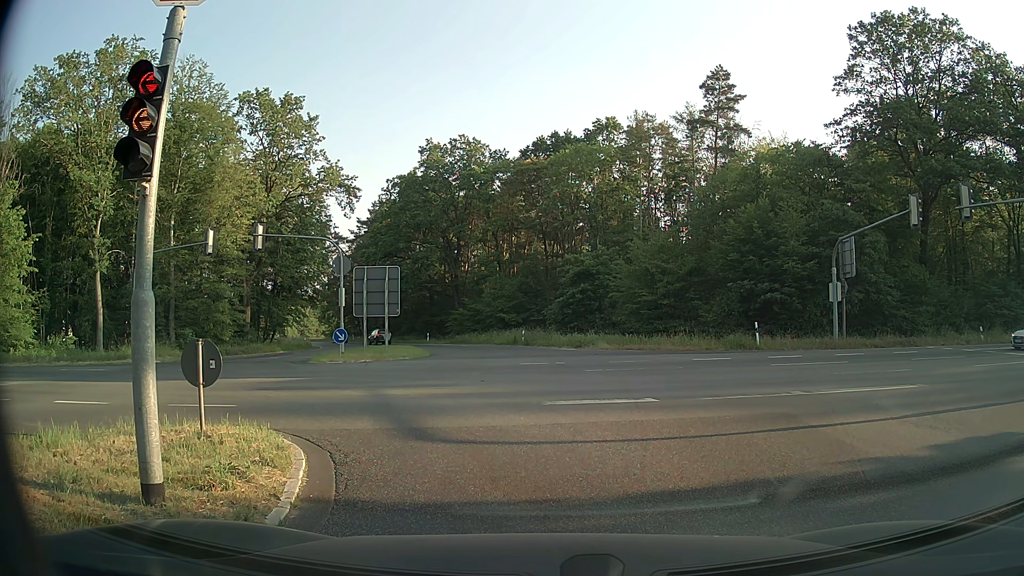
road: secondary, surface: asphalt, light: Day
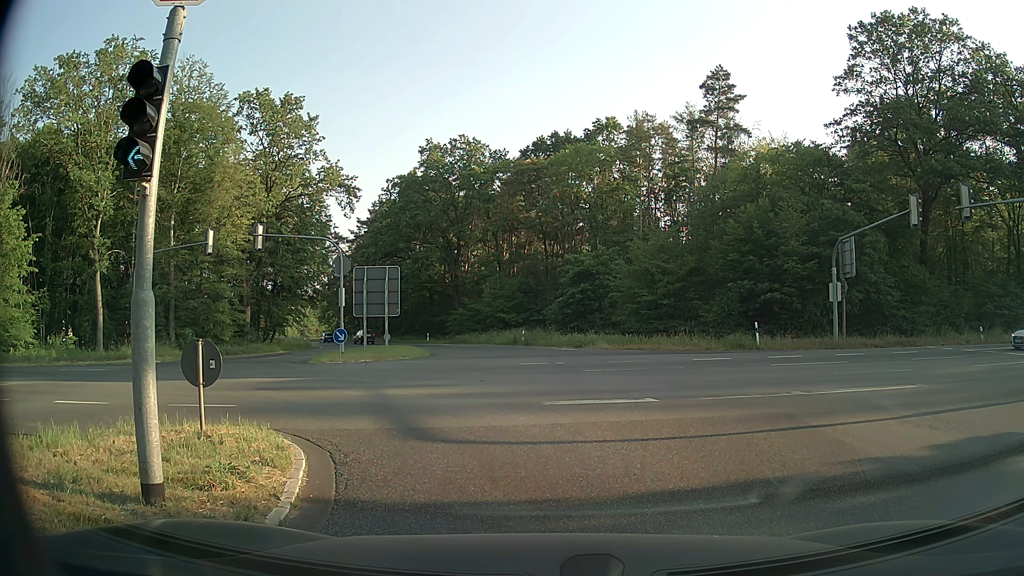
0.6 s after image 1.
(0.0, 0.0) m; 0°
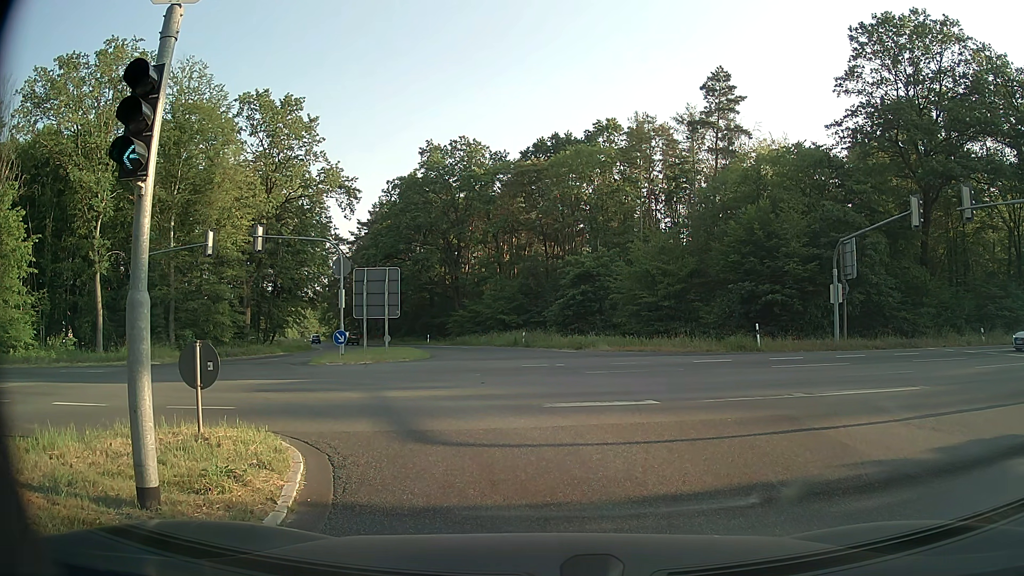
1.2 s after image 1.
(0.0, 0.0) m; 0°
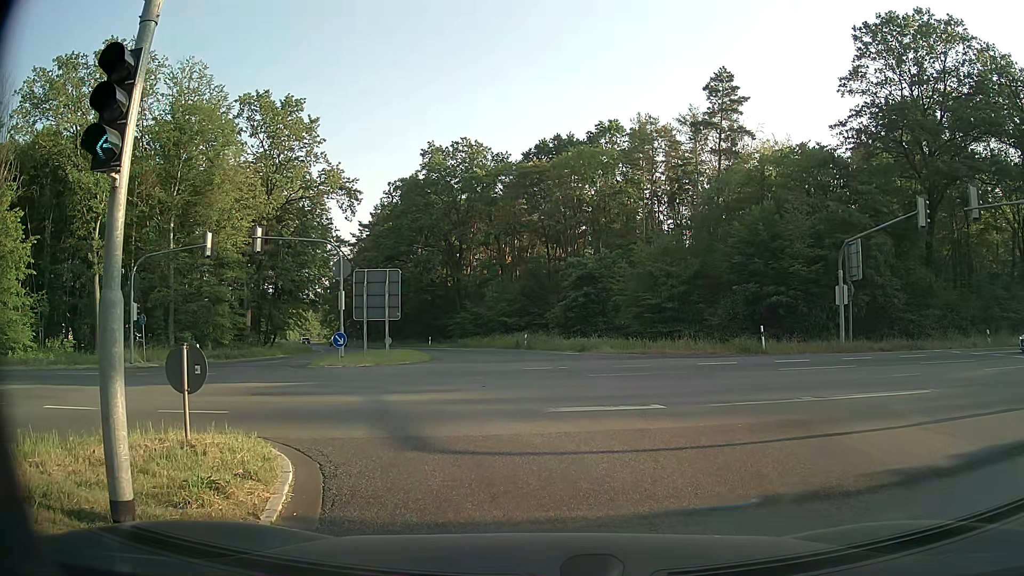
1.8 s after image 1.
(0.0, +0.4) m; 0°
